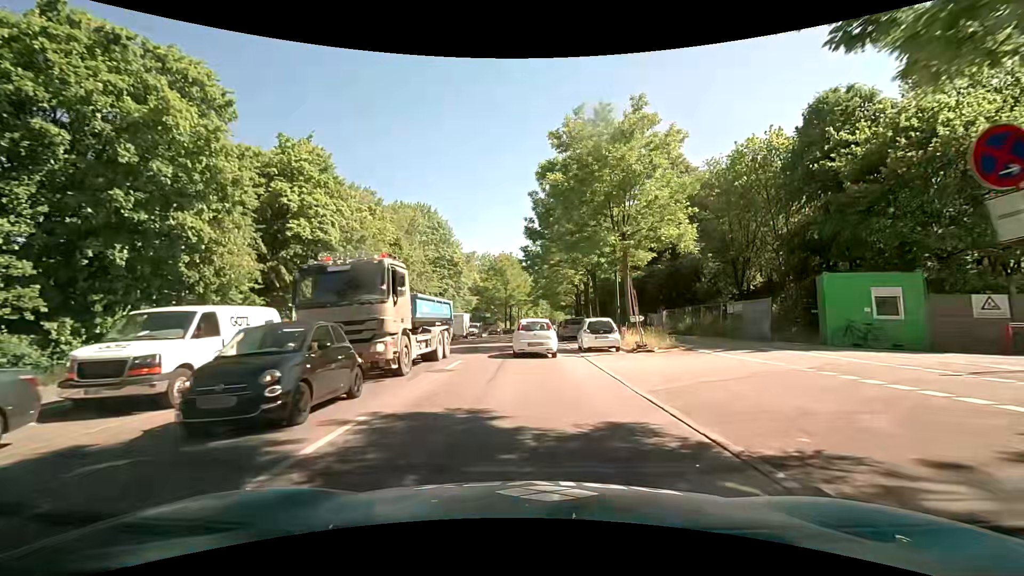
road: secondary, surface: asphalt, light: Day
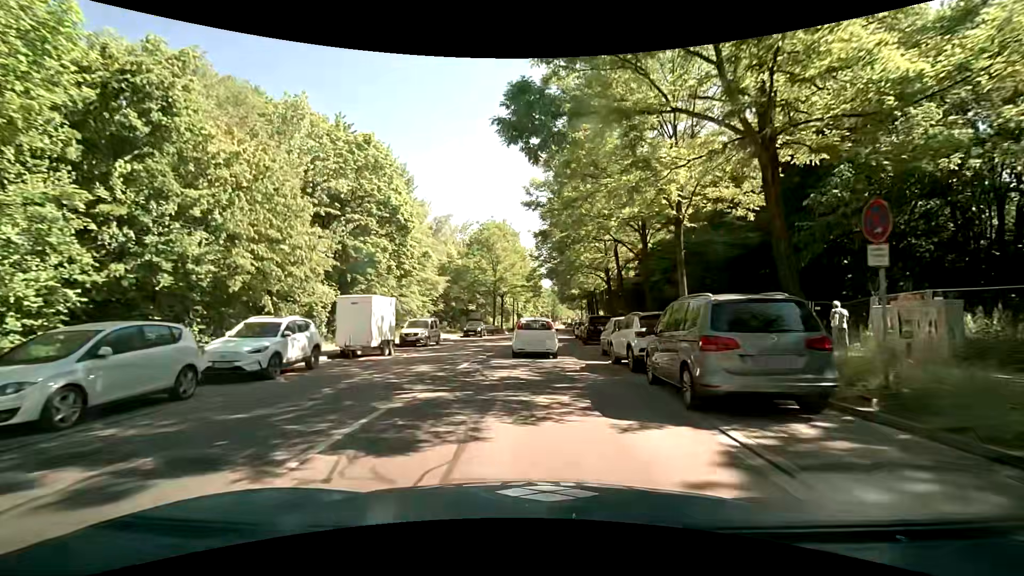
(+0.2, +28.6) m; 0°
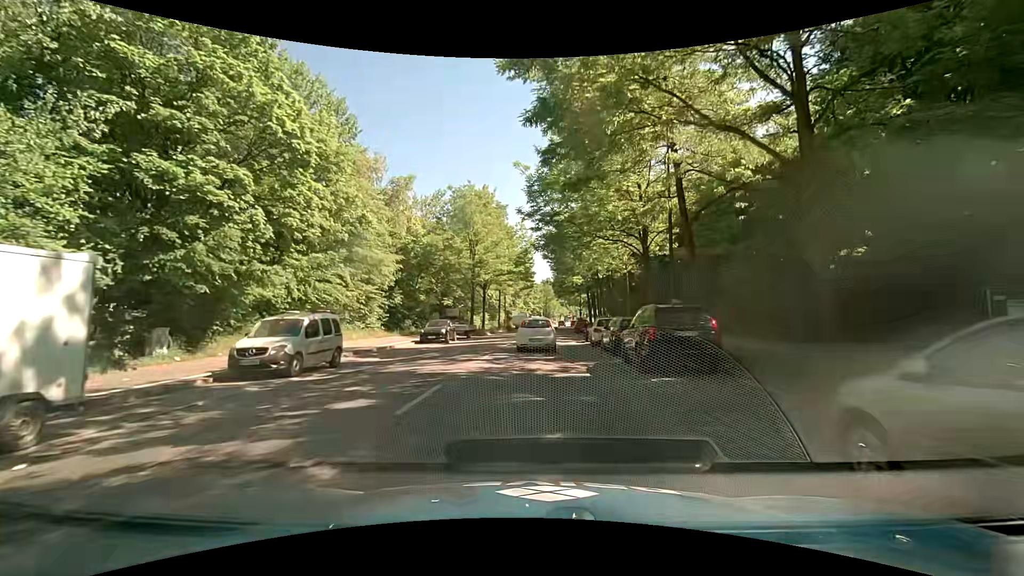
(+0.1, +16.2) m; +1°
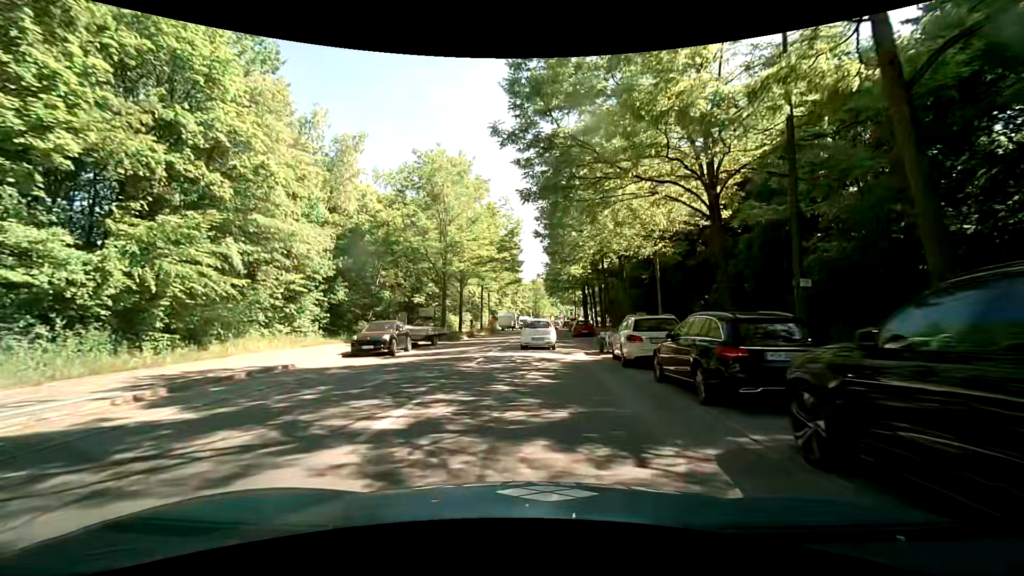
(+0.1, +11.1) m; +1°
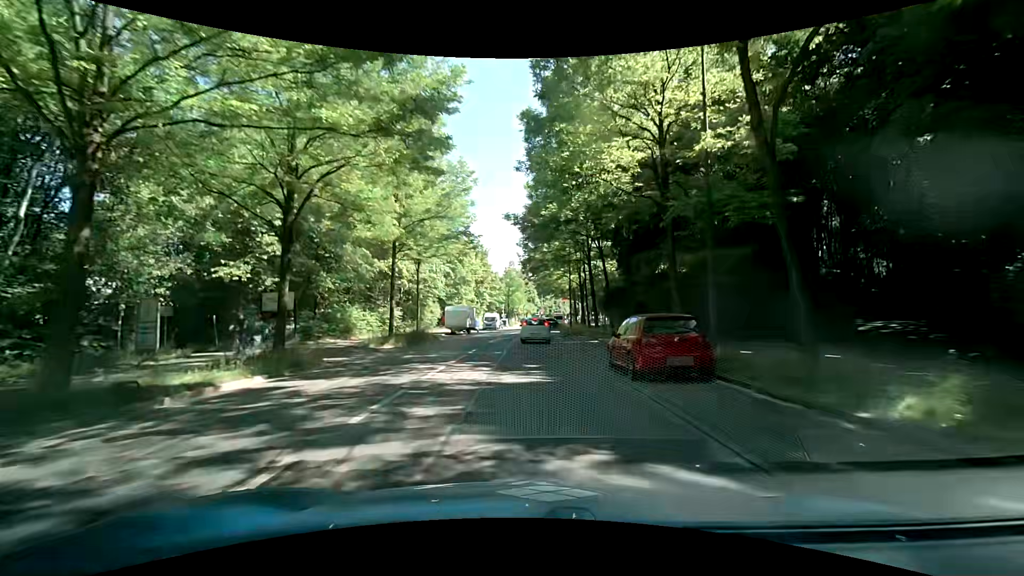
(+1.1, +31.4) m; +3°
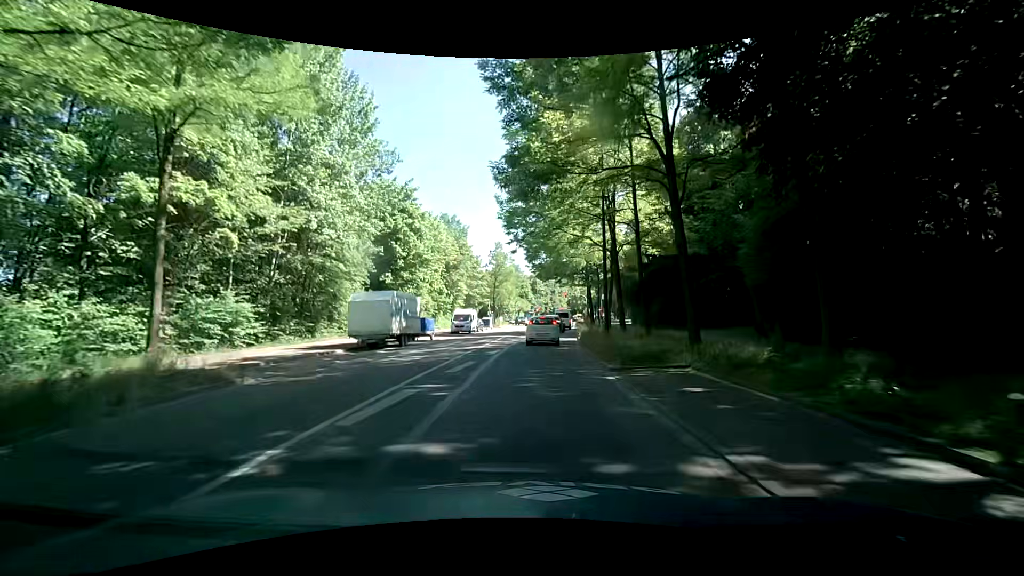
(+0.4, +25.4) m; +2°
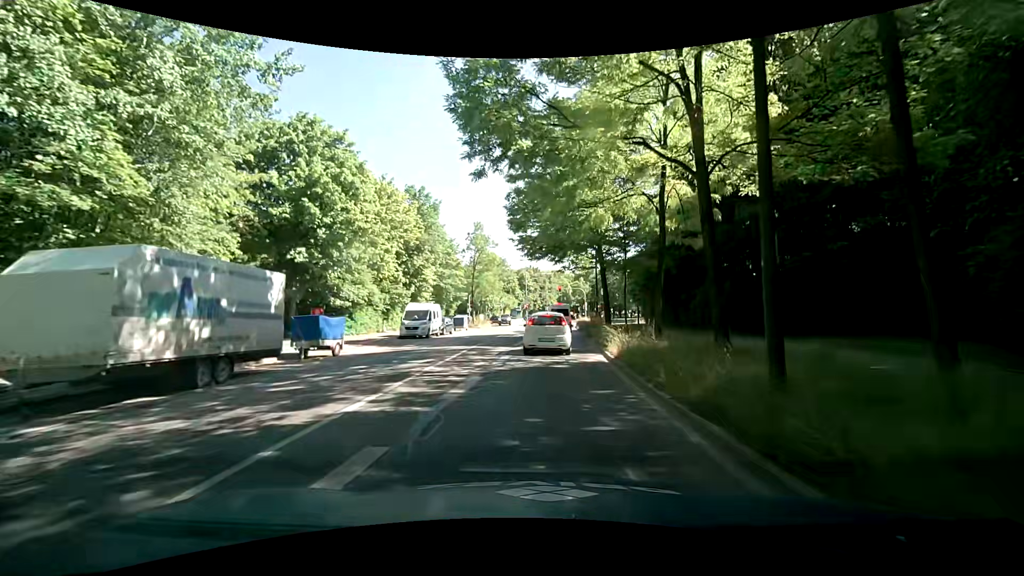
(-0.1, +15.8) m; 0°
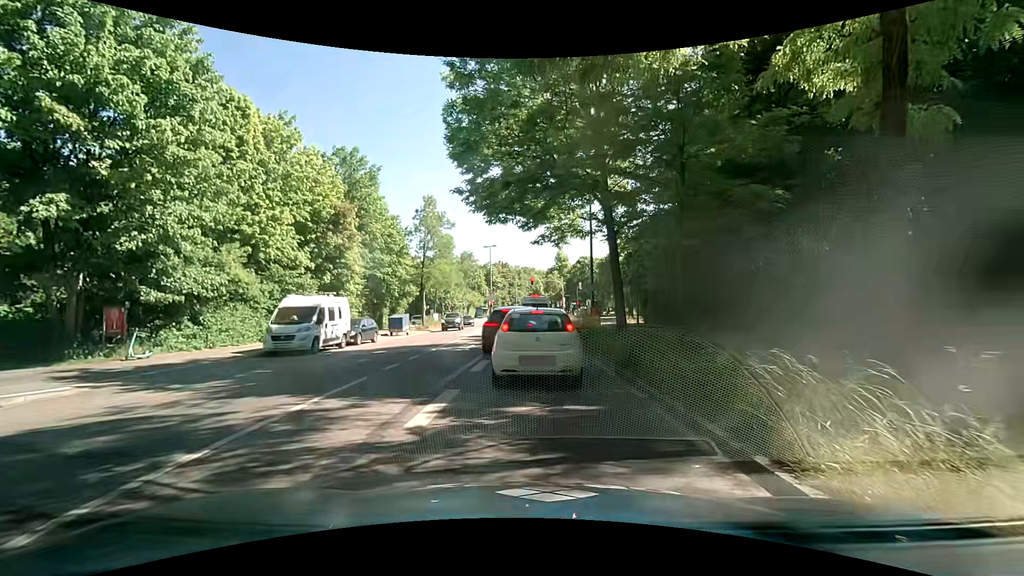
(+0.4, +13.6) m; +4°
